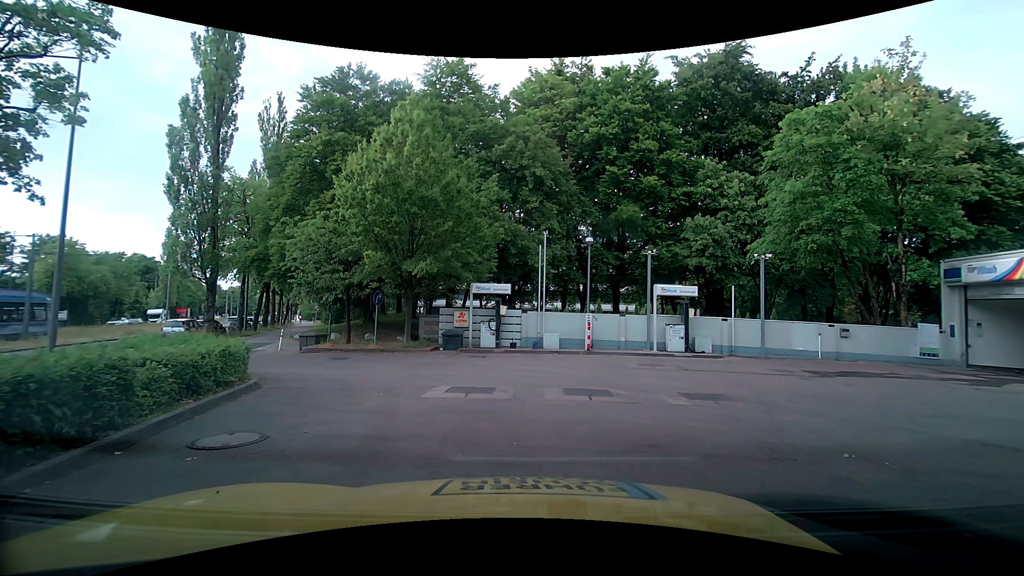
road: service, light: Day
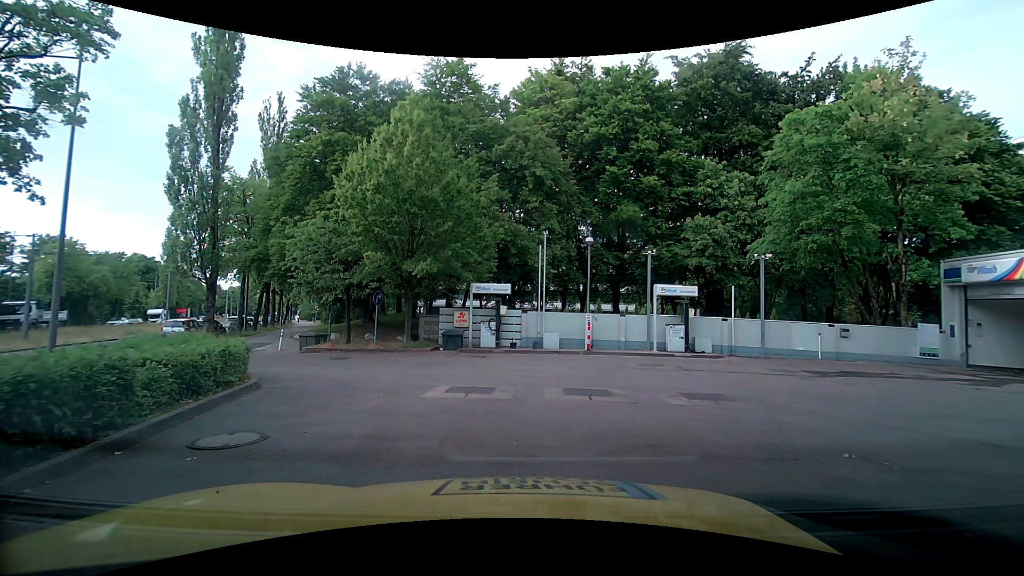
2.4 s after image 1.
(0.0, 0.0) m; 0°
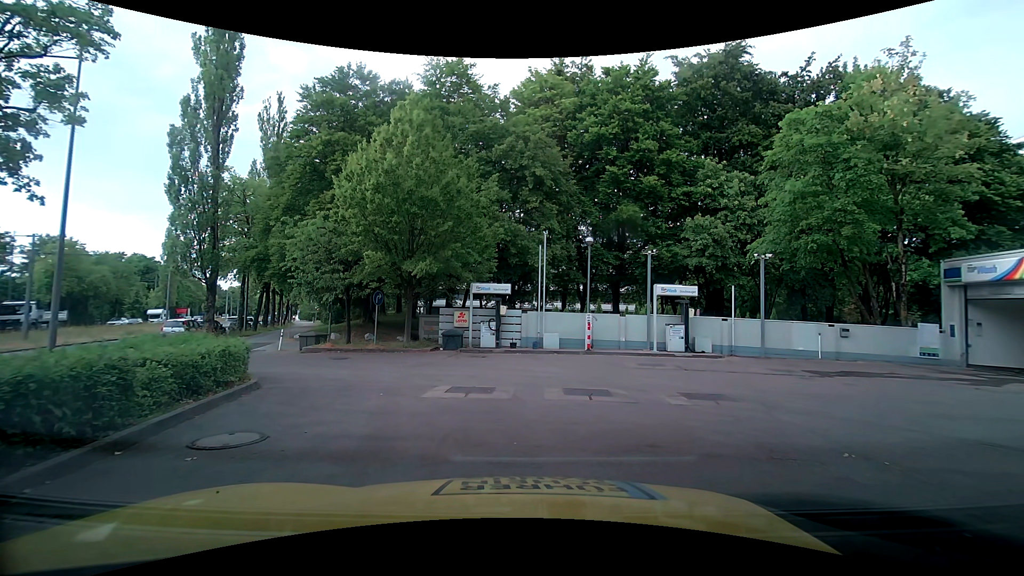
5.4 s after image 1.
(0.0, 0.0) m; 0°
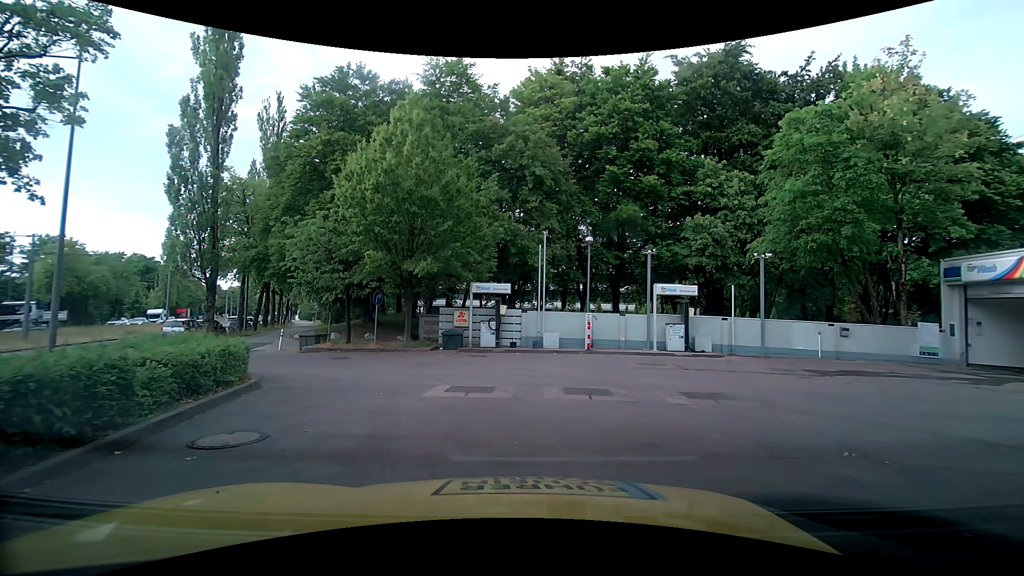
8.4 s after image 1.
(0.0, 0.0) m; 0°
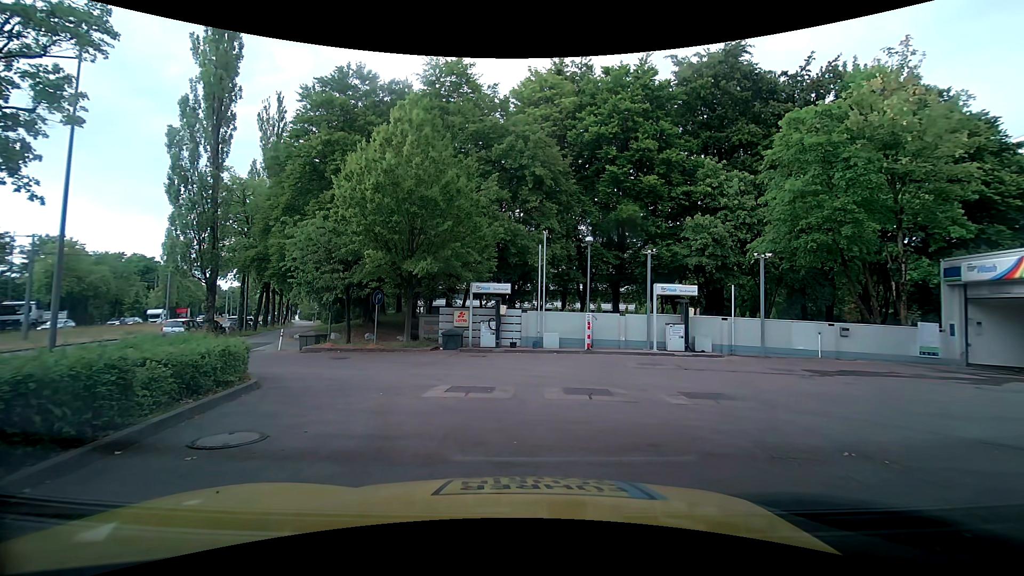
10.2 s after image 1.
(0.0, 0.0) m; 0°
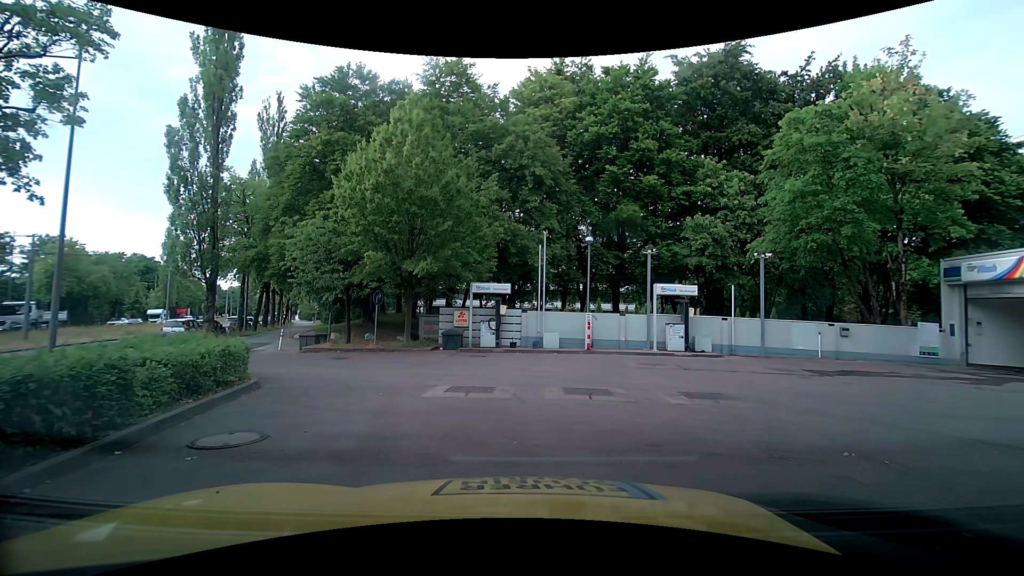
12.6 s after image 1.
(0.0, 0.0) m; 0°
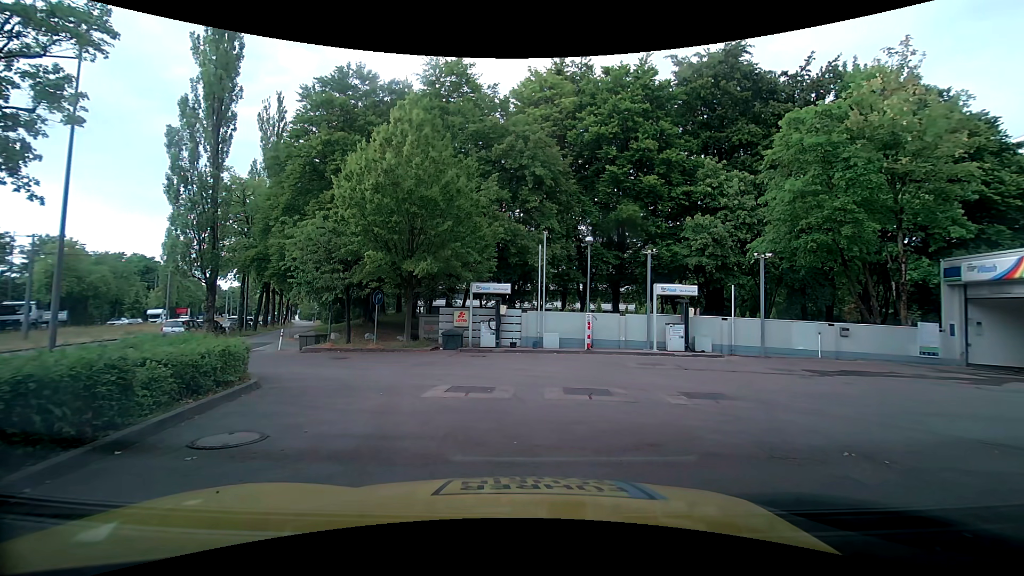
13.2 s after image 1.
(0.0, 0.0) m; 0°
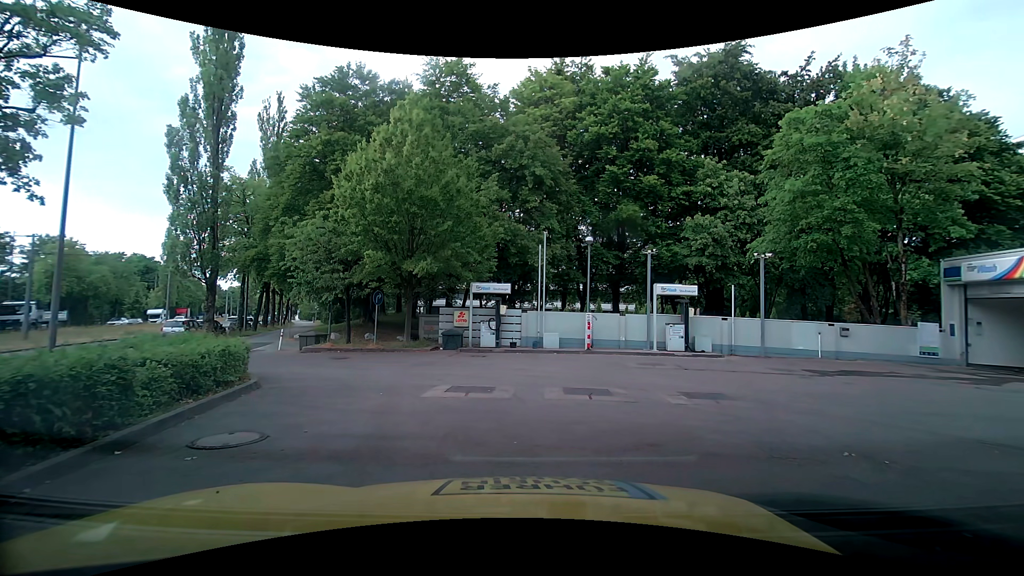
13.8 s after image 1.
(0.0, 0.0) m; 0°
